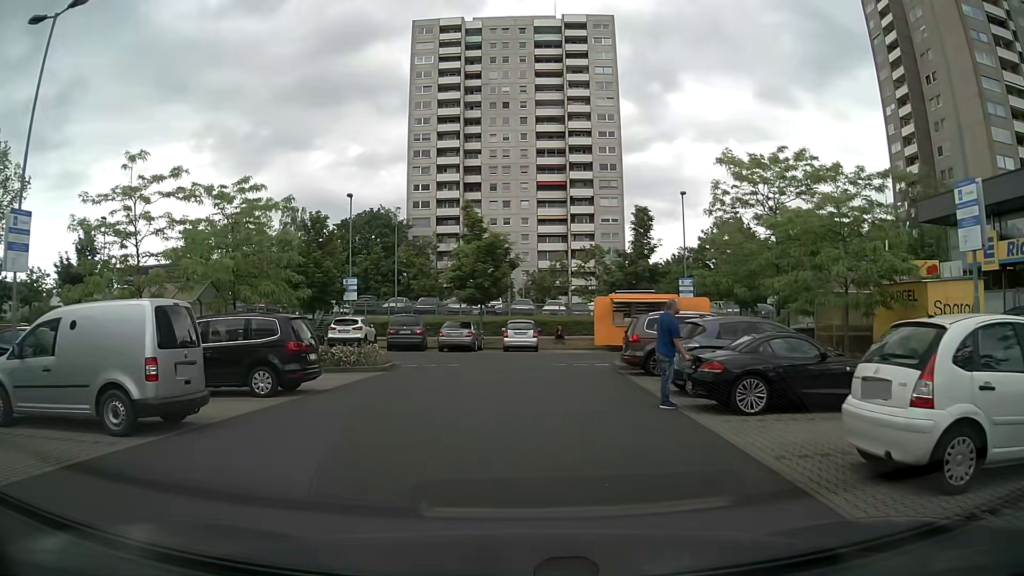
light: Day
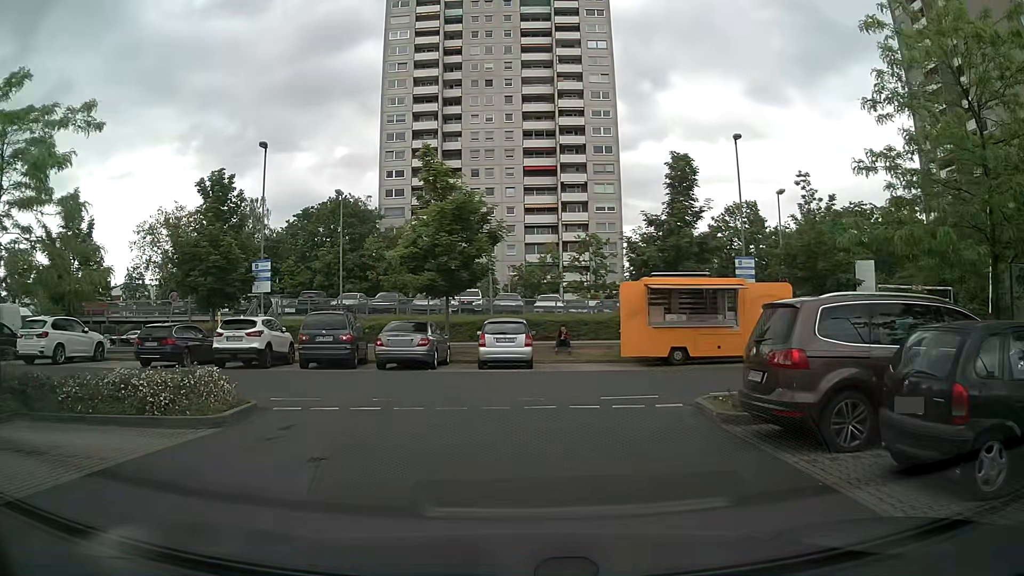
(+0.1, +11.3) m; +1°
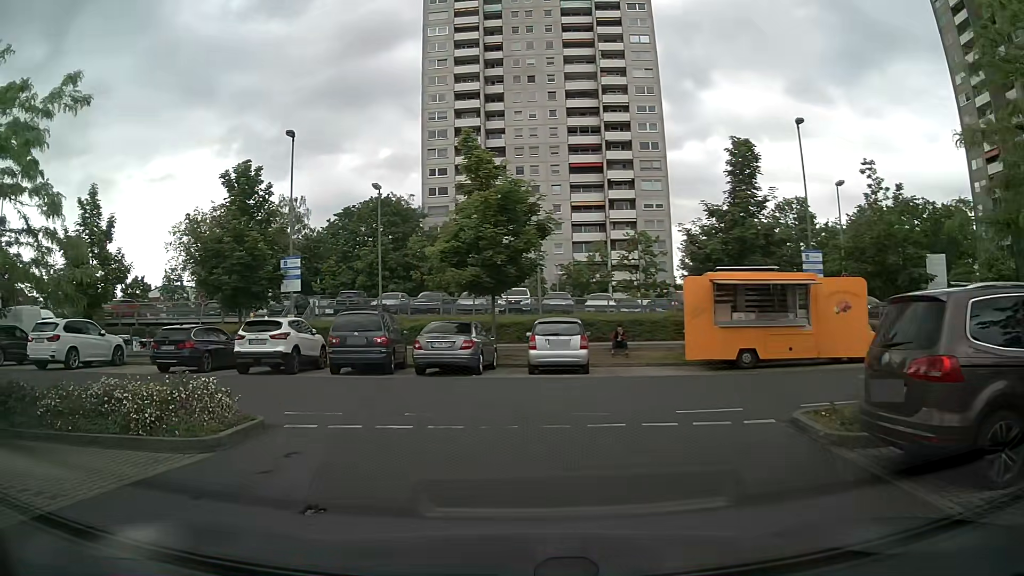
(0.0, +1.9) m; -4°
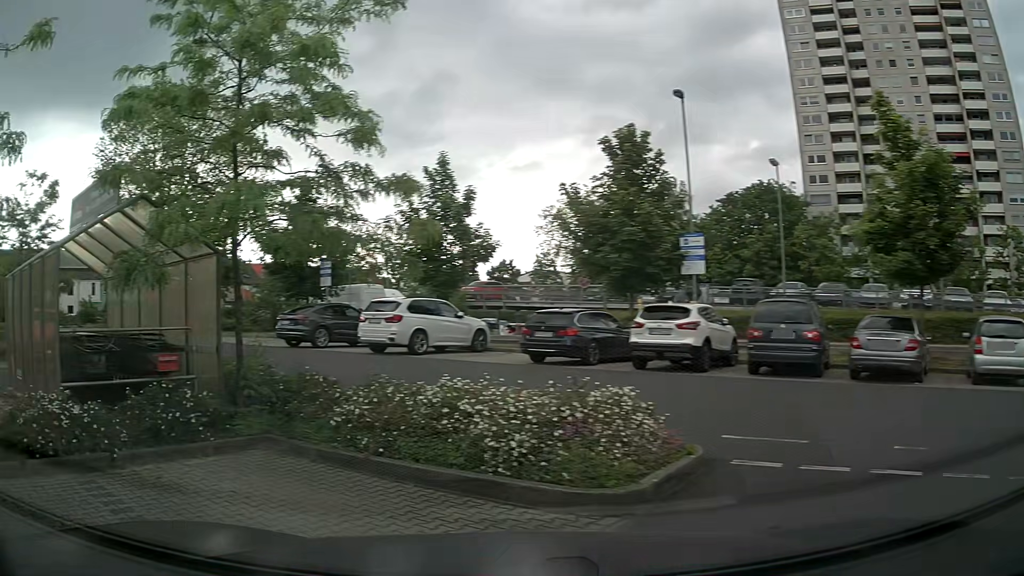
(-0.8, +3.3) m; -33°
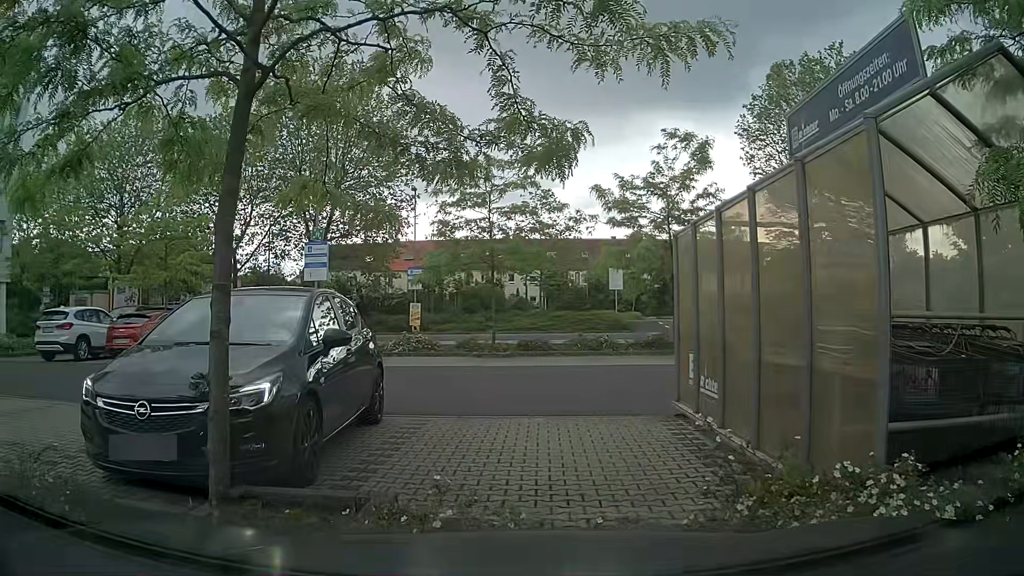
(-2.0, +4.1) m; -45°
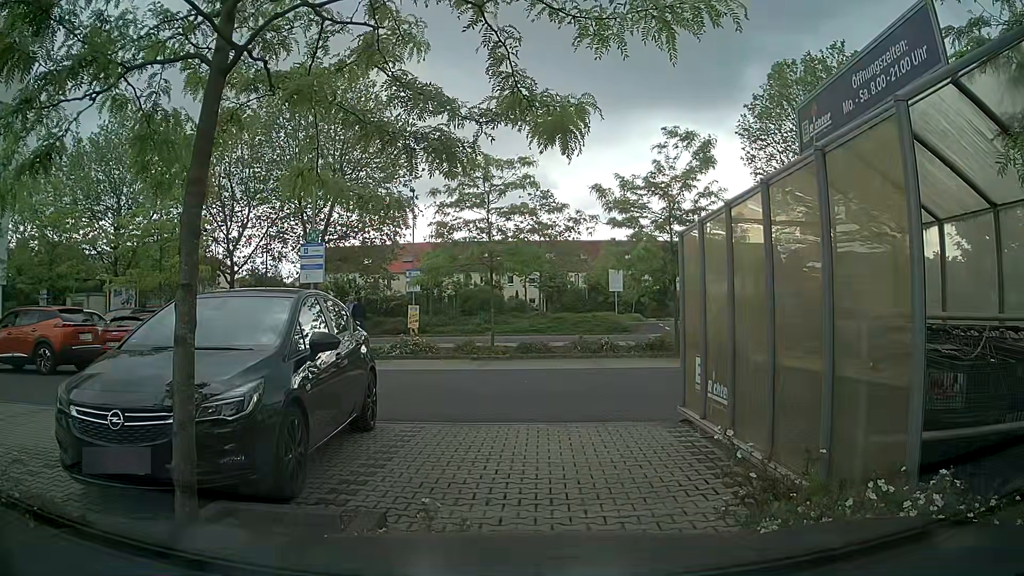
(0.0, +0.4) m; 0°
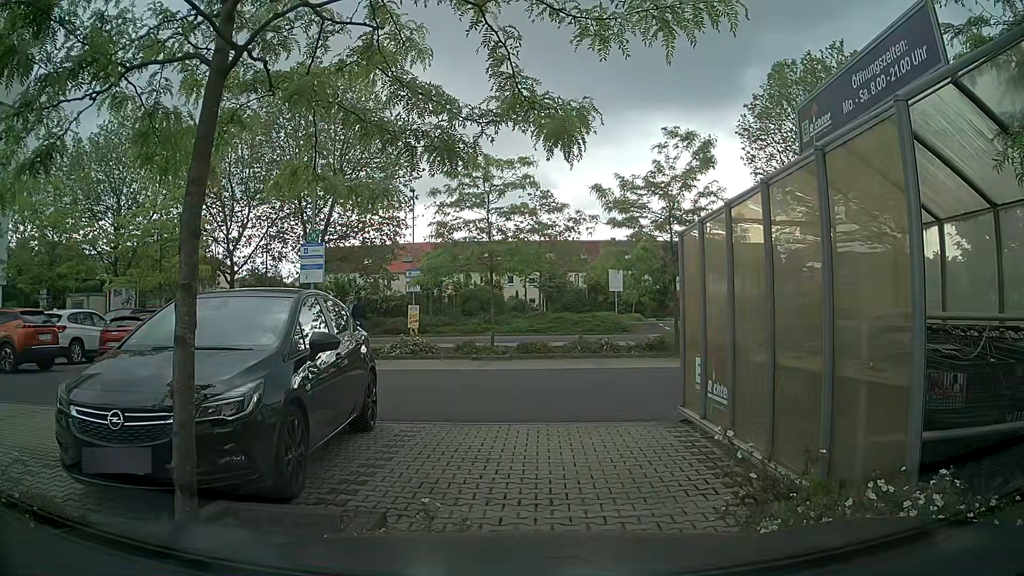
(0.0, 0.0) m; 0°
